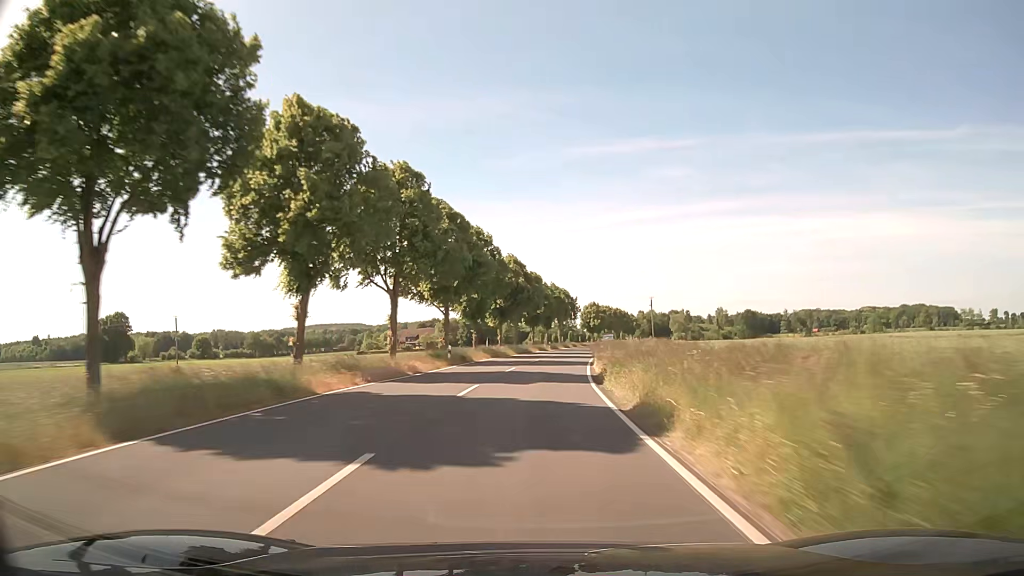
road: secondary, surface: asphalt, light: Day
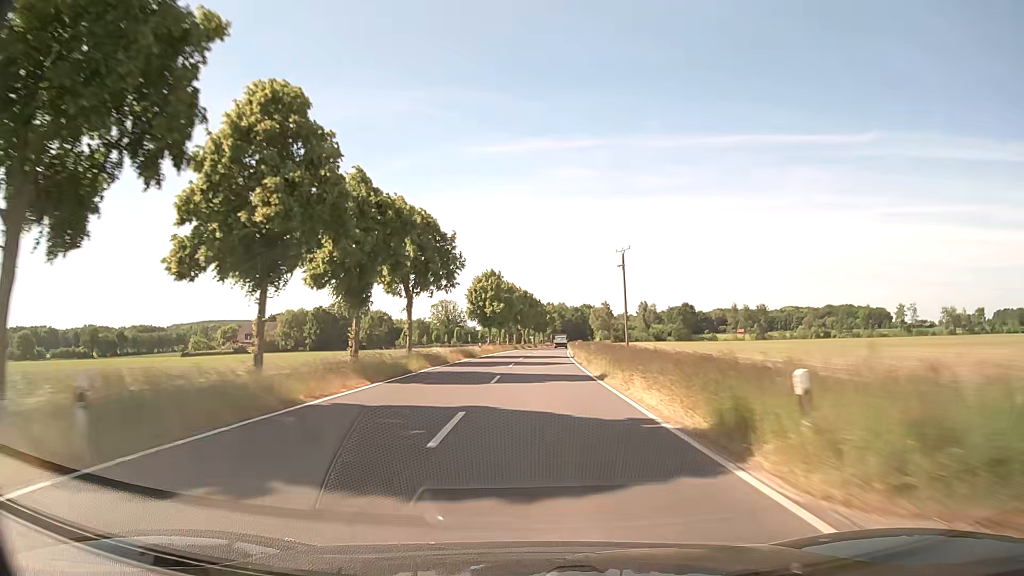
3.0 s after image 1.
(+6.7, +78.8) m; +9°
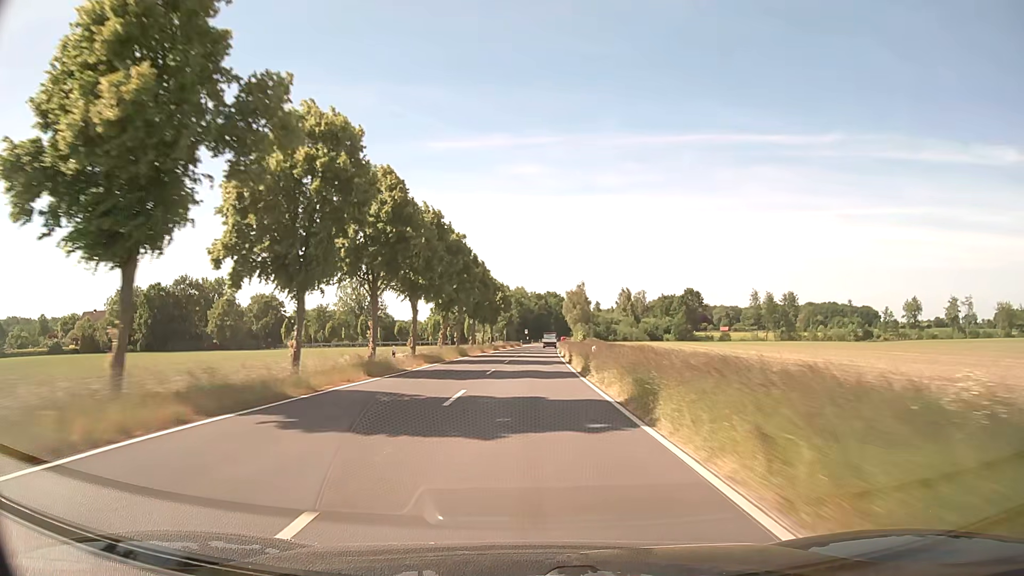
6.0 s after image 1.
(+2.9, +79.3) m; +4°
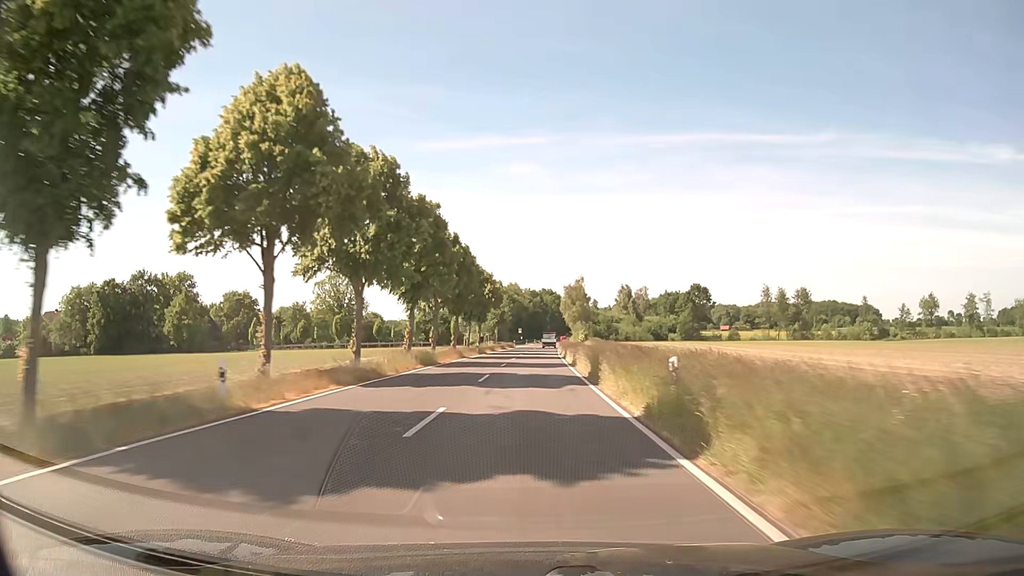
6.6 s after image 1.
(+0.1, +15.9) m; 0°
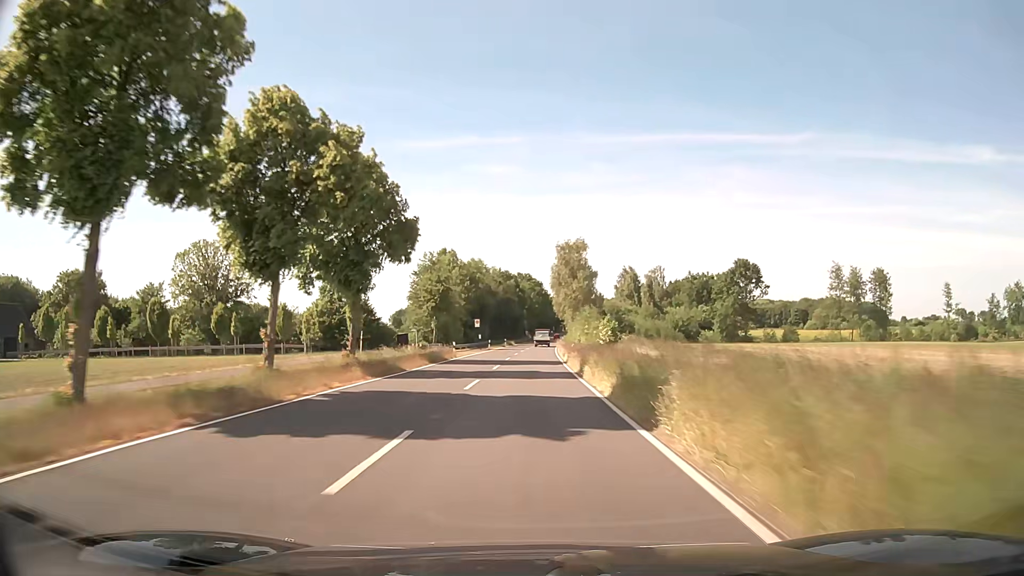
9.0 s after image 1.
(+1.2, +63.5) m; +2°
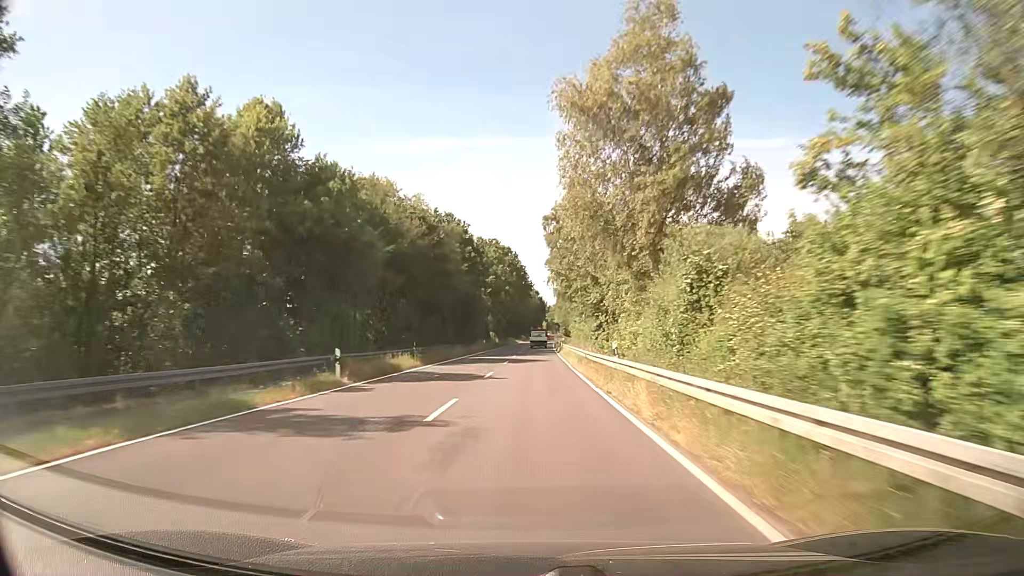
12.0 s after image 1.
(+1.4, +79.2) m; +2°
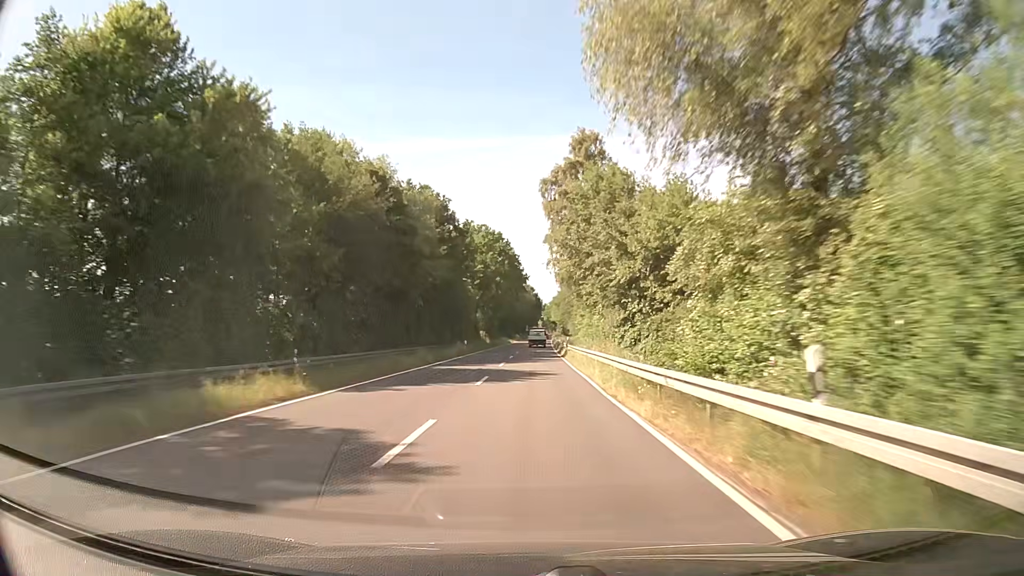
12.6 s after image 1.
(0.0, +15.8) m; 0°
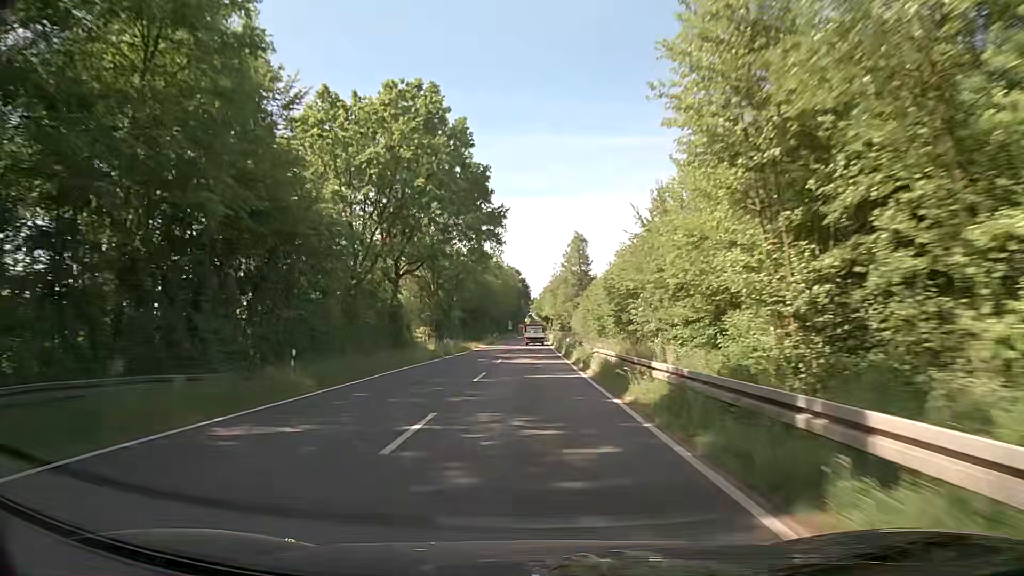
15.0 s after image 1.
(+0.7, +58.8) m; +1°
(0, +10) (0, +20) (0, +30) (0, +40) (0, +50) (+1, +60) (+1, +70) (+1, +80) (+1, +90) (+2, +100) m
